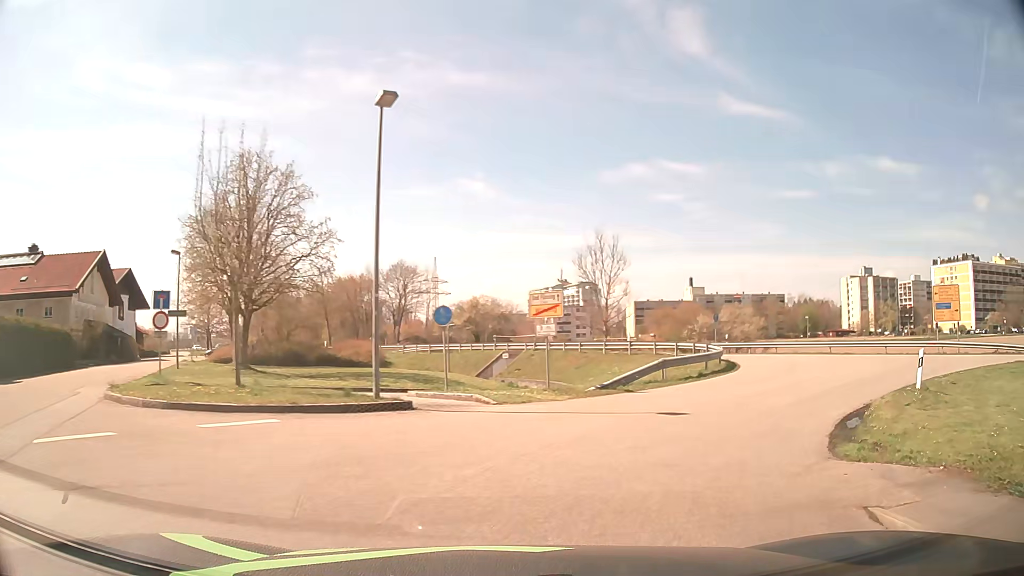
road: residential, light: Day
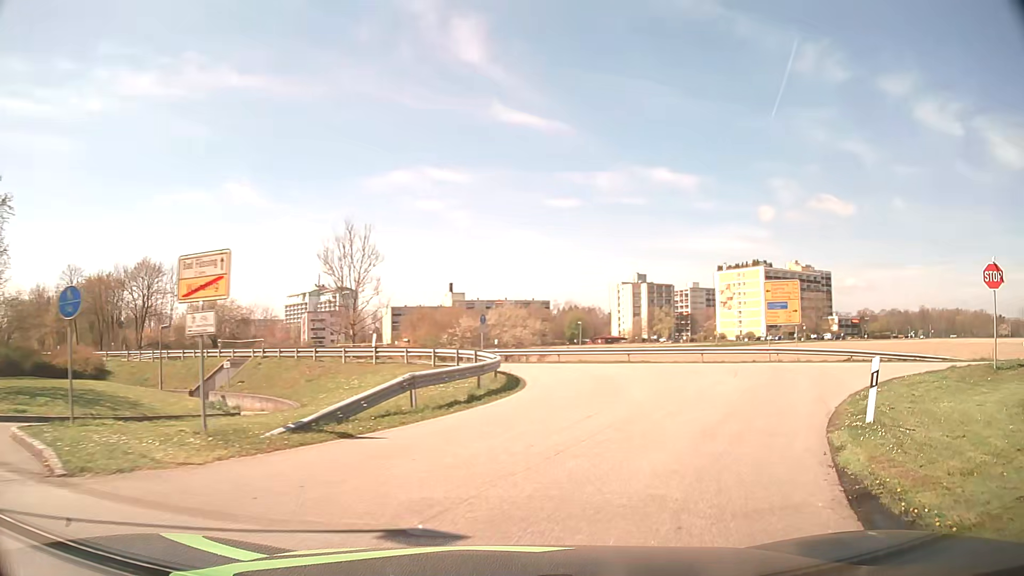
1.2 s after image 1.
(+1.4, +7.9) m; +21°
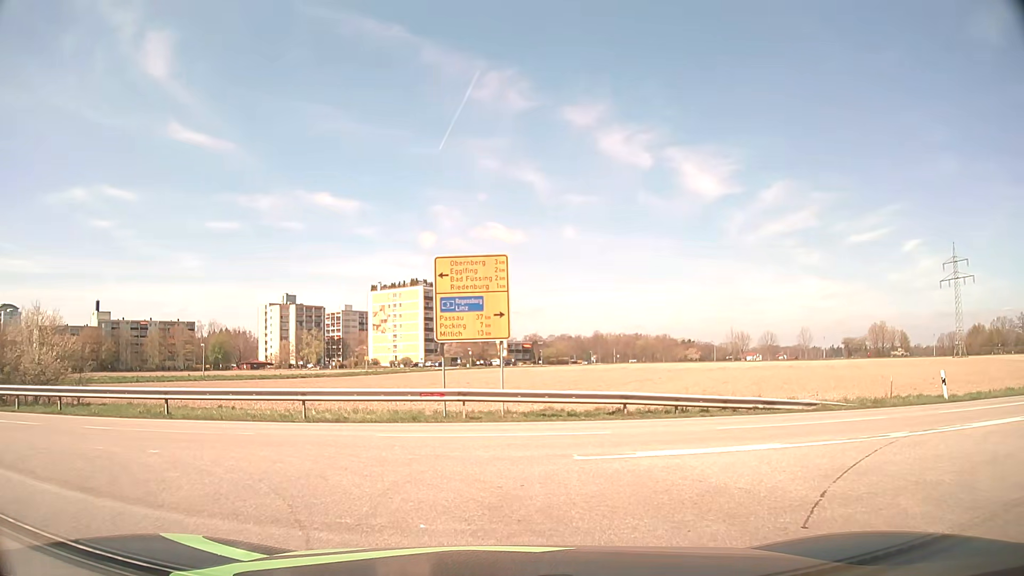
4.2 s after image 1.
(+5.5, +17.1) m; +30°
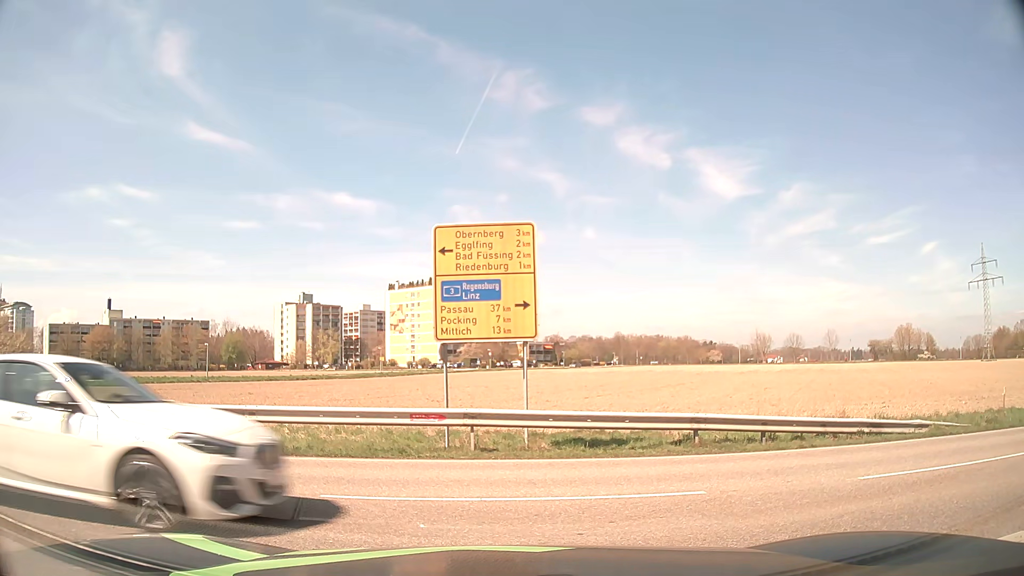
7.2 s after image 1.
(-0.1, +4.6) m; -2°
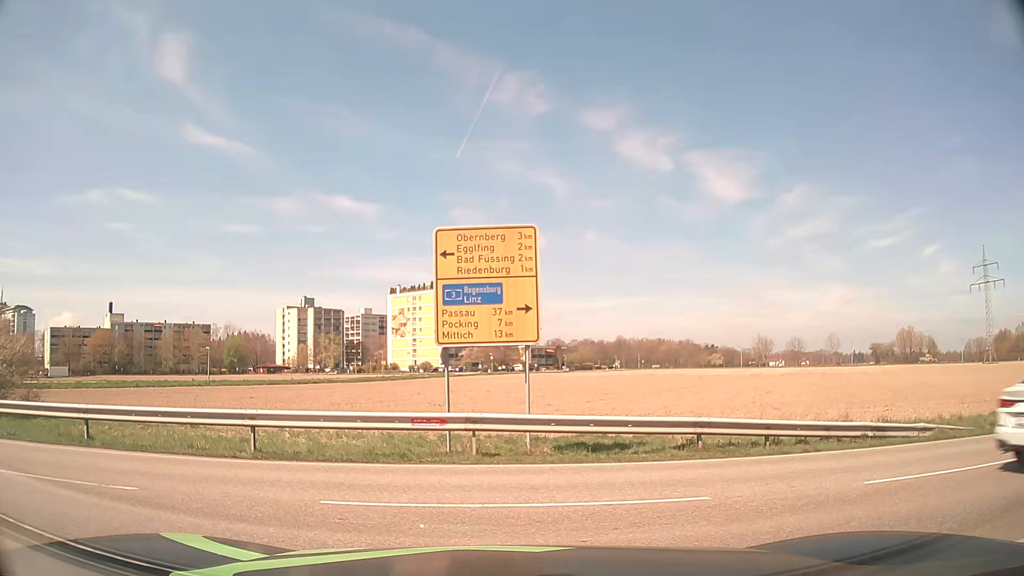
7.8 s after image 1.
(0.0, +0.1) m; 0°
